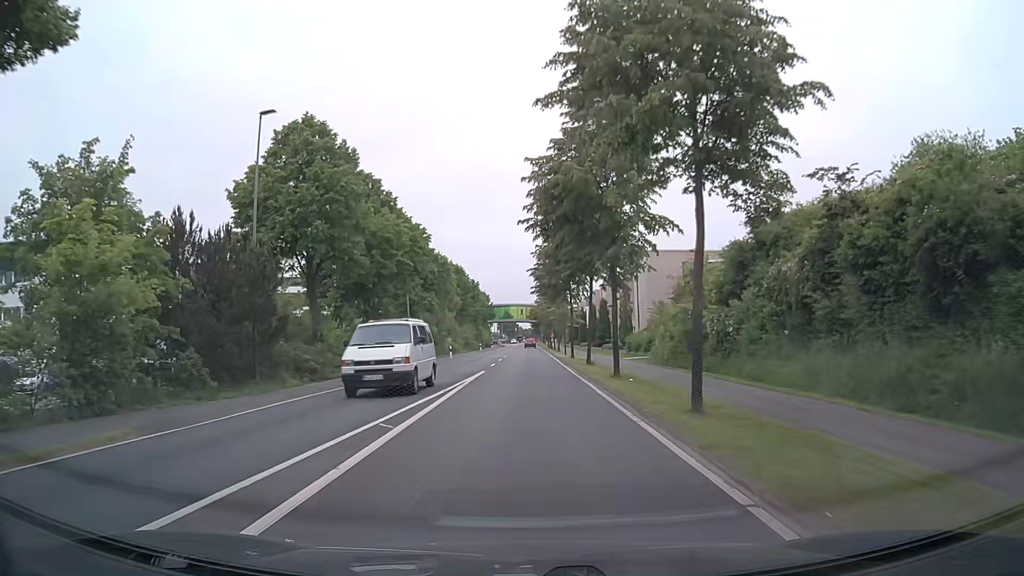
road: secondary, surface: asphalt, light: Day
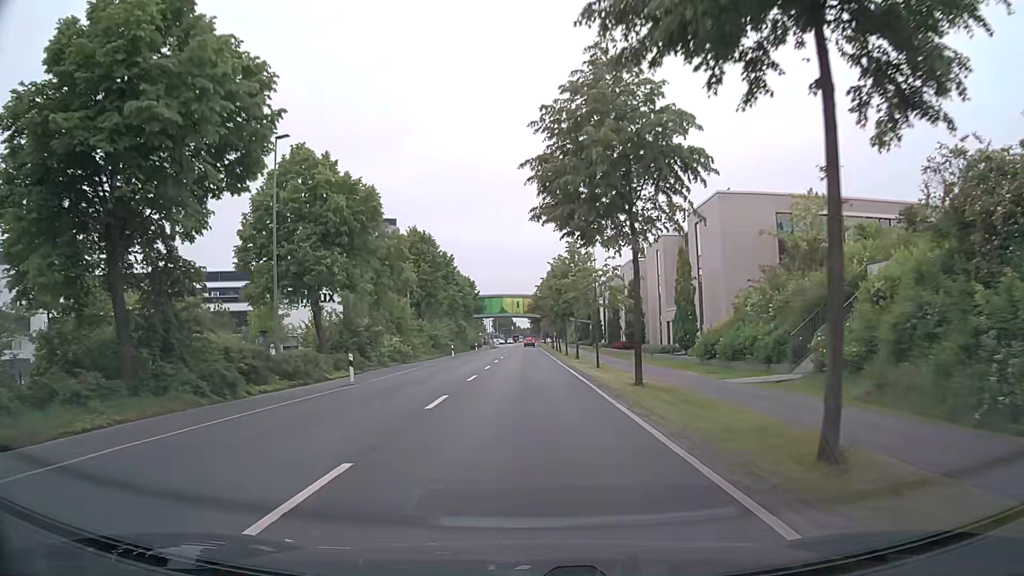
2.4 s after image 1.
(+0.2, +30.4) m; 0°
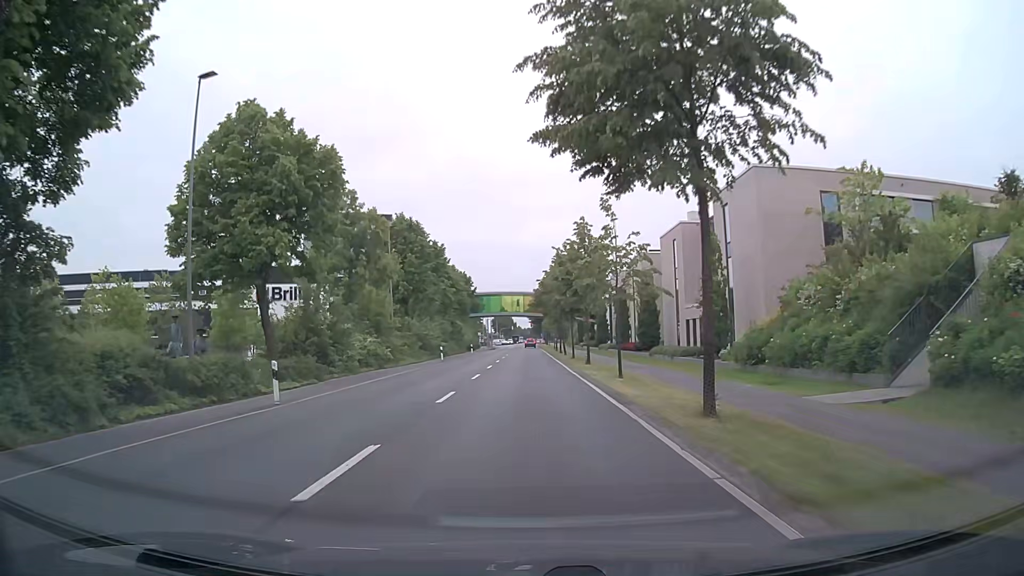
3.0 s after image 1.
(0.0, +7.6) m; 0°
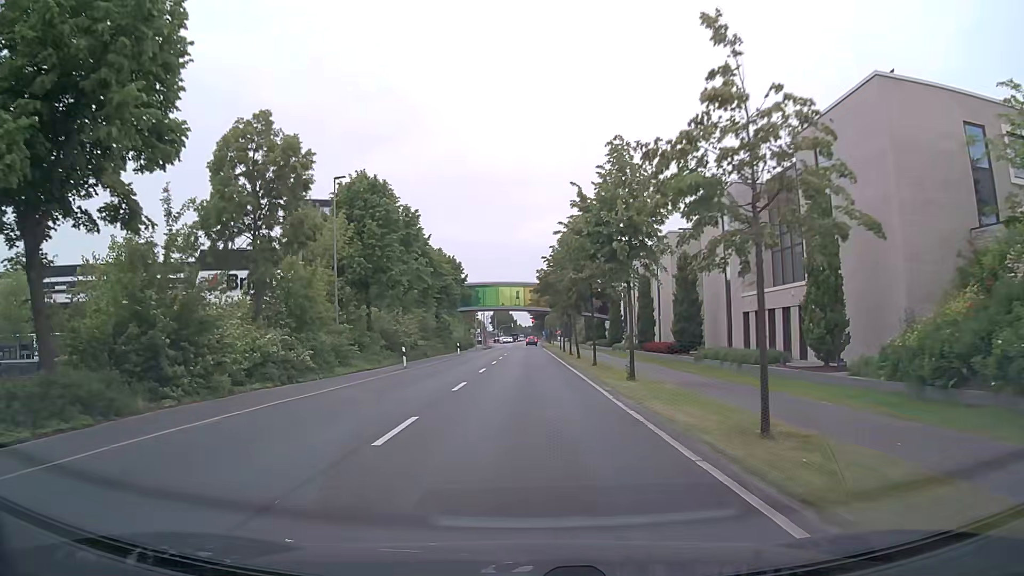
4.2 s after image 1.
(0.0, +15.2) m; 0°
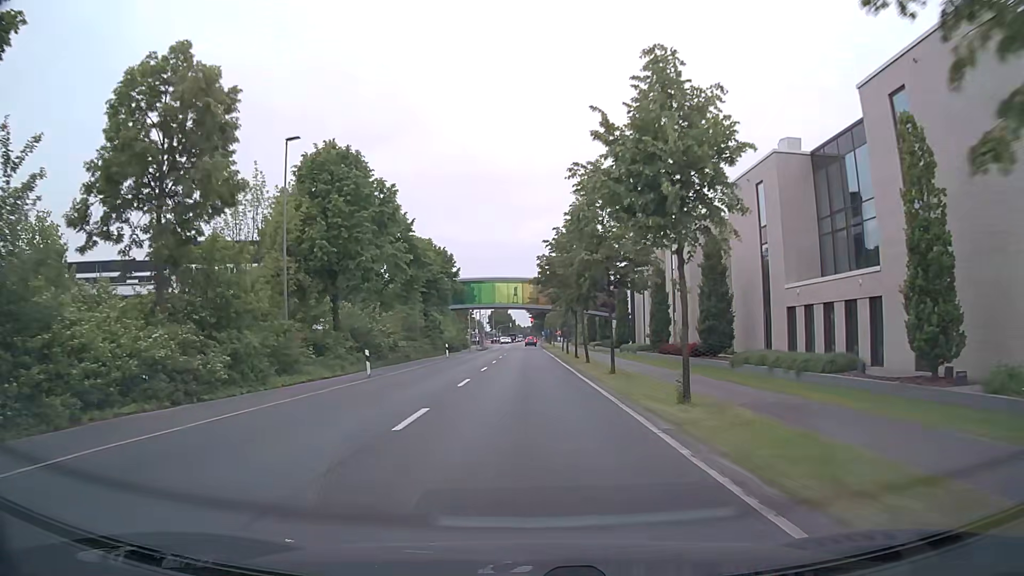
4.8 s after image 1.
(0.0, +7.6) m; 0°
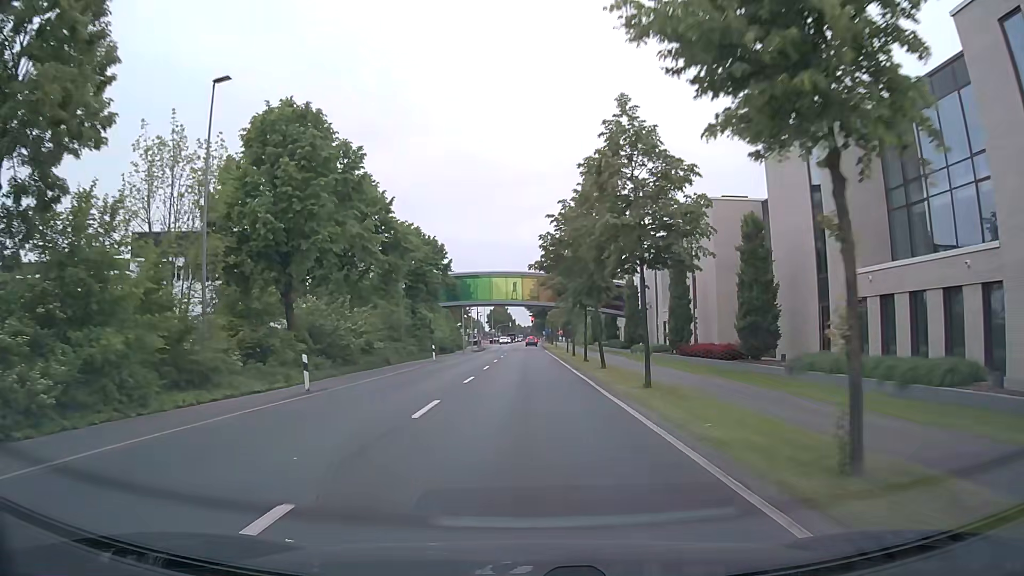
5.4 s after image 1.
(0.0, +7.6) m; 0°
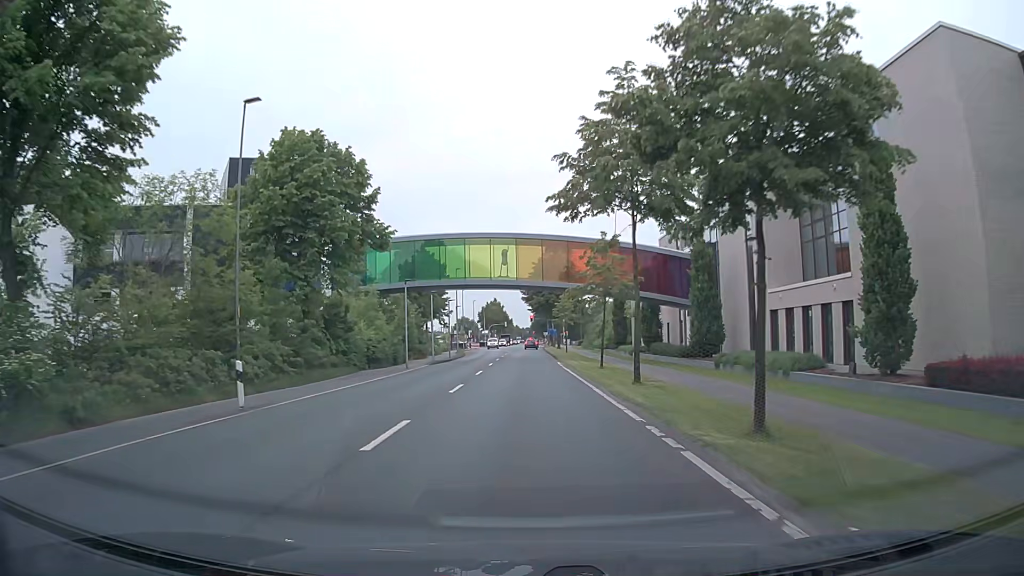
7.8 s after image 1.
(+0.2, +30.5) m; 0°
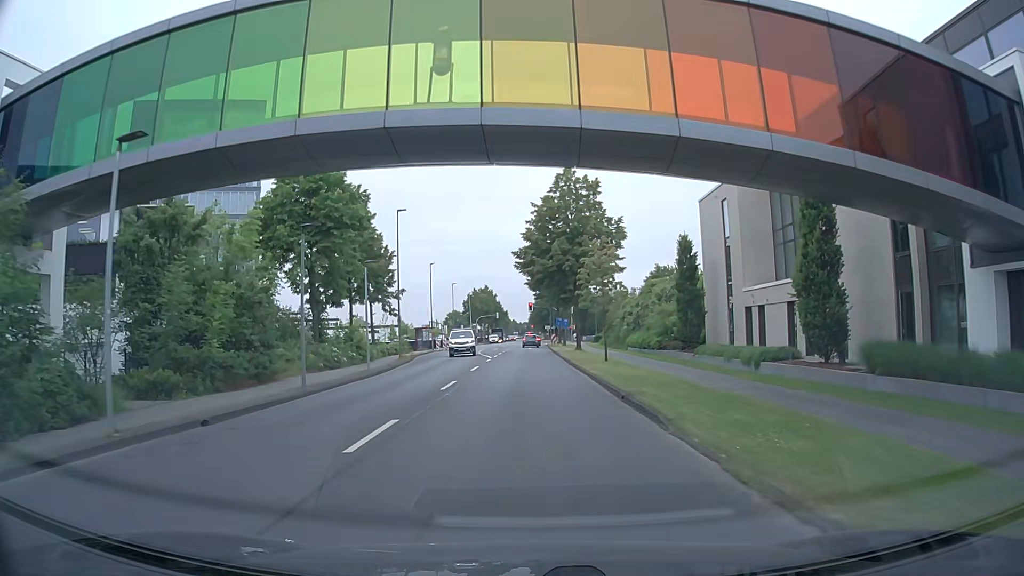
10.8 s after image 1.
(+0.2, +36.4) m; 0°
(0, +10) (0, +20) (0, +30) (0, +40) (0, +50) (0, +60) (+1, +70) (+1, +80) (+1, +90) (+1, +100) m
